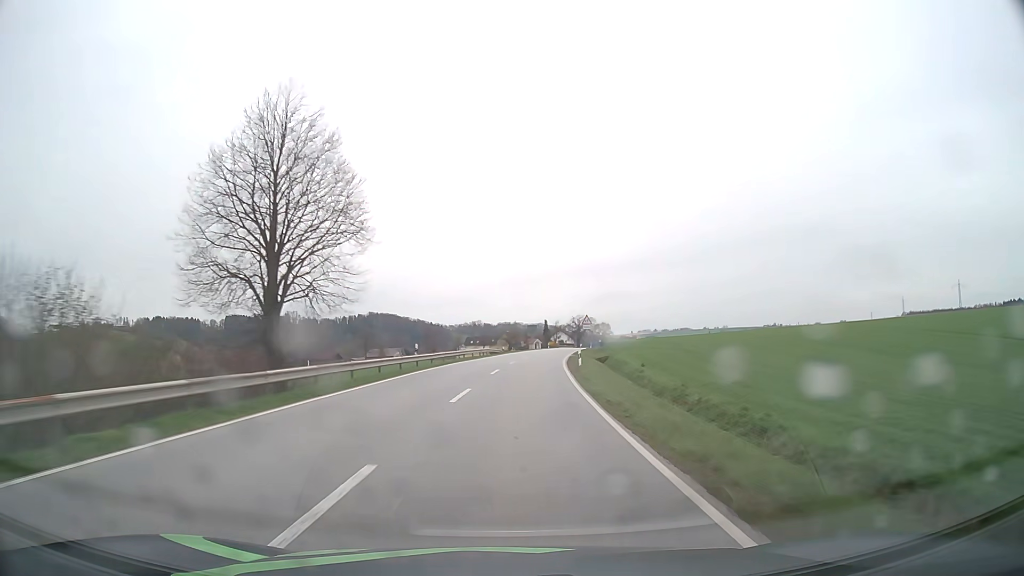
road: secondary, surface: asphalt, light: Day
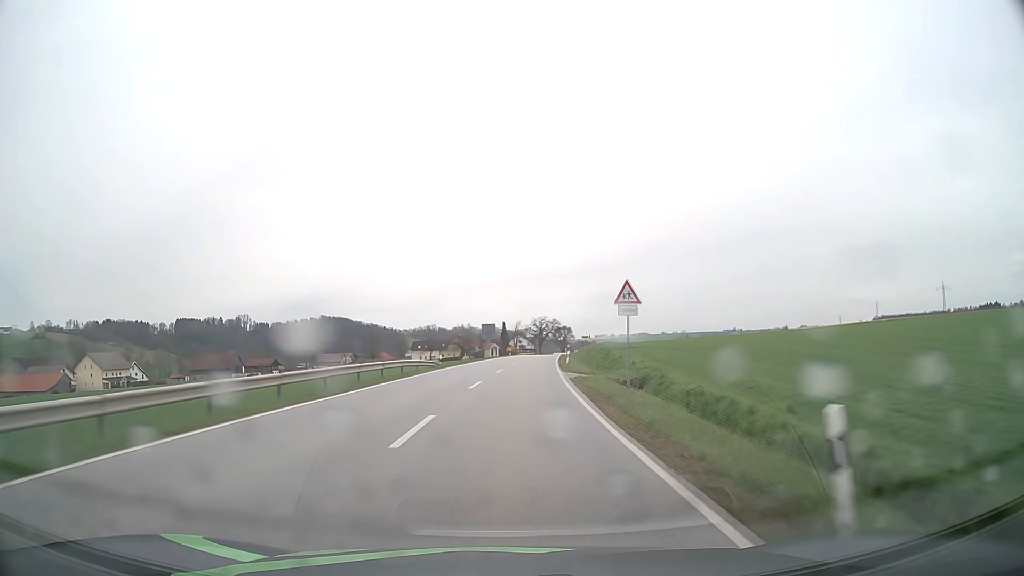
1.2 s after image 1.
(+1.2, +30.5) m; +4°
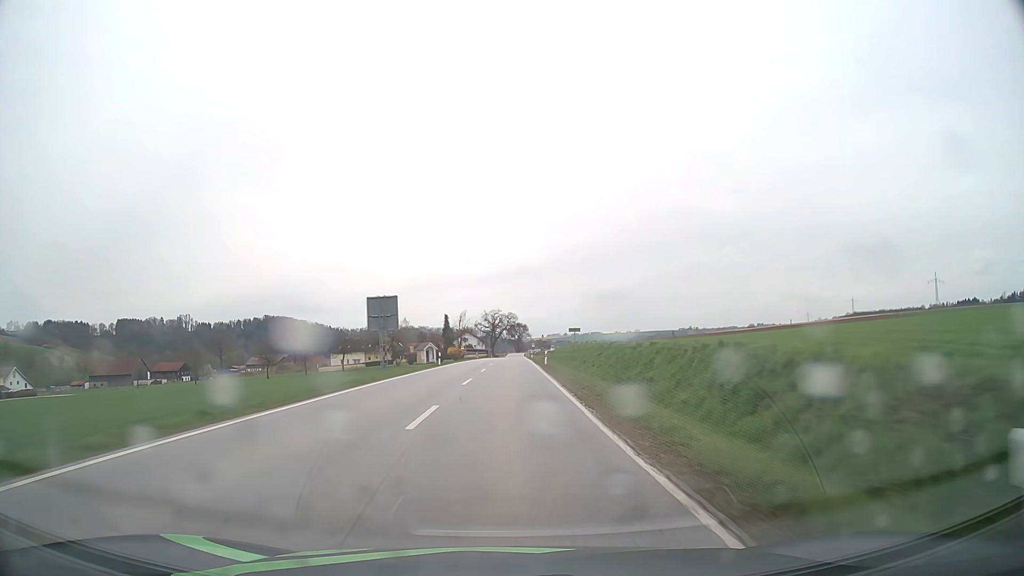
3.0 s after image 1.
(+1.9, +46.0) m; +4°
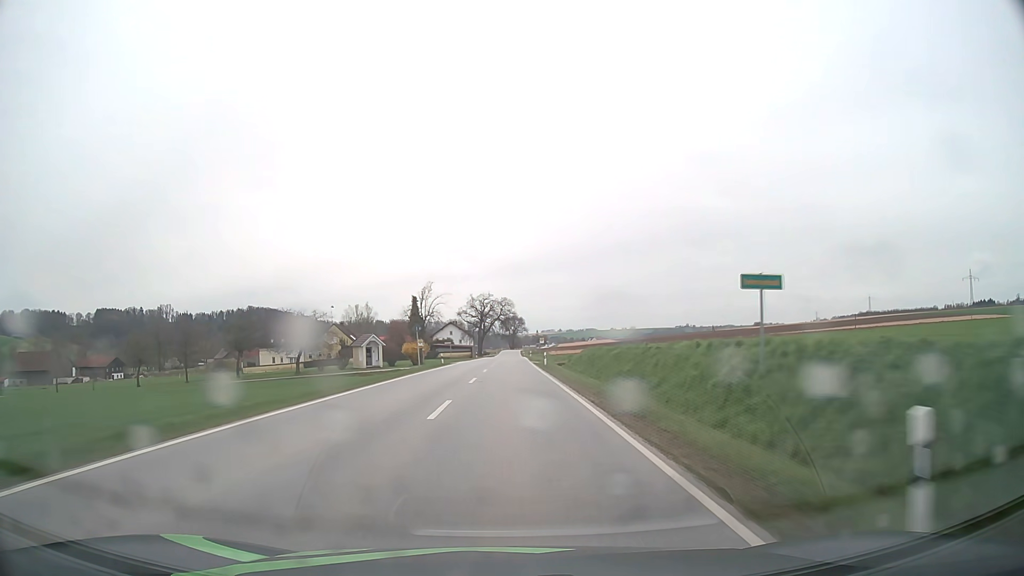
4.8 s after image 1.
(+0.3, +46.5) m; +1°
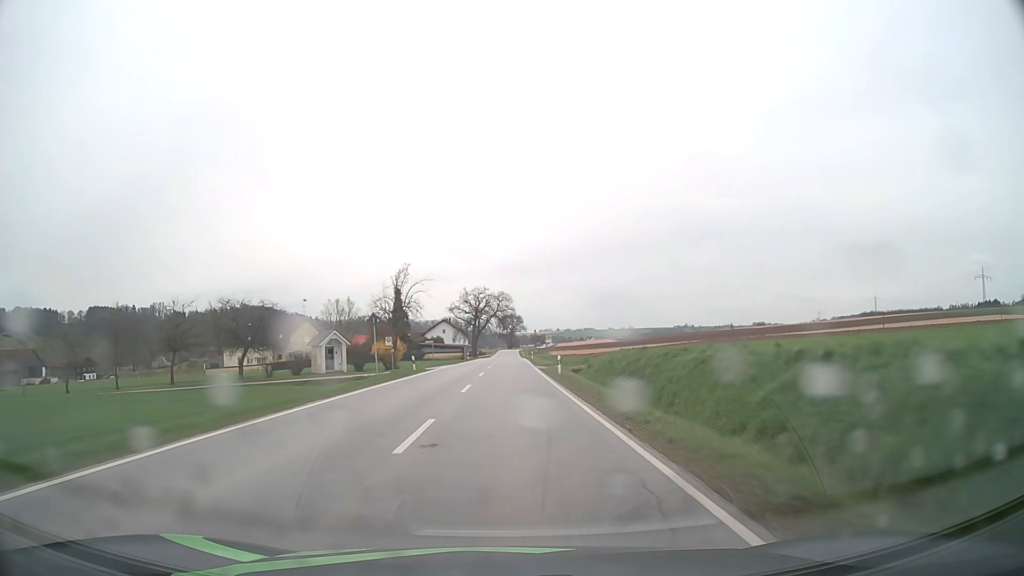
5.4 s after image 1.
(0.0, +15.6) m; 0°
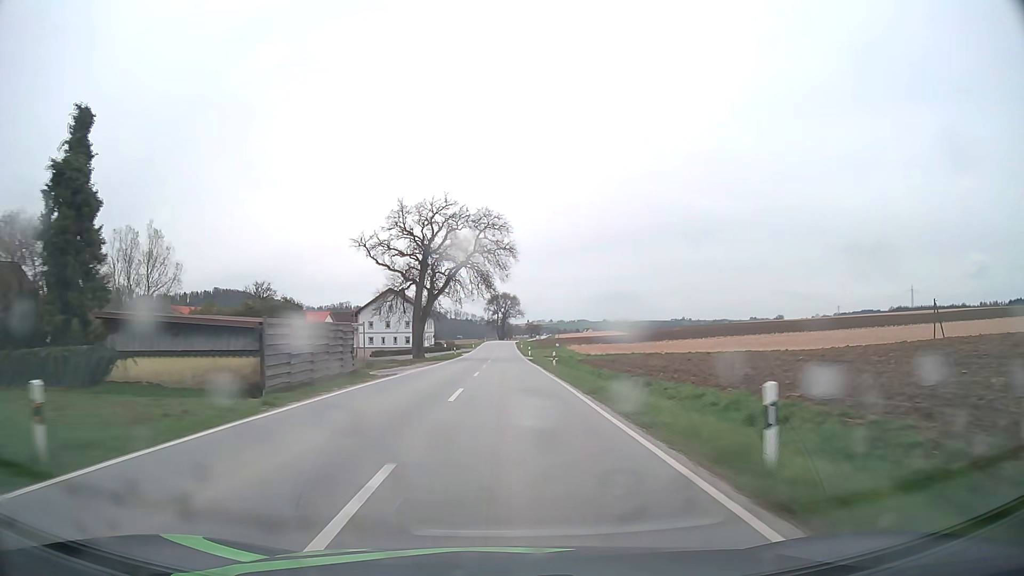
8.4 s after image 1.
(+0.3, +77.1) m; +1°
